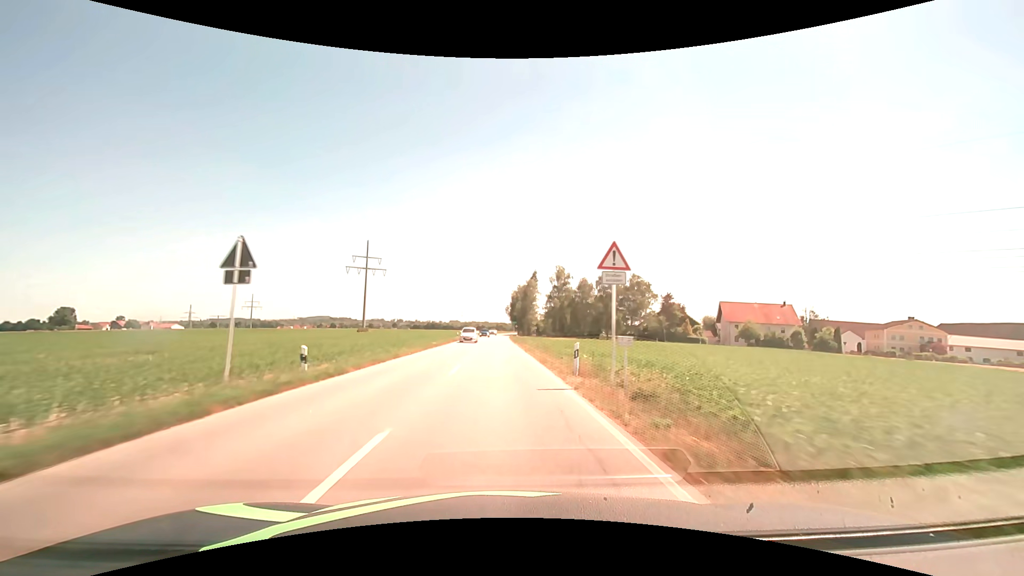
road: secondary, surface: asphalt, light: Day
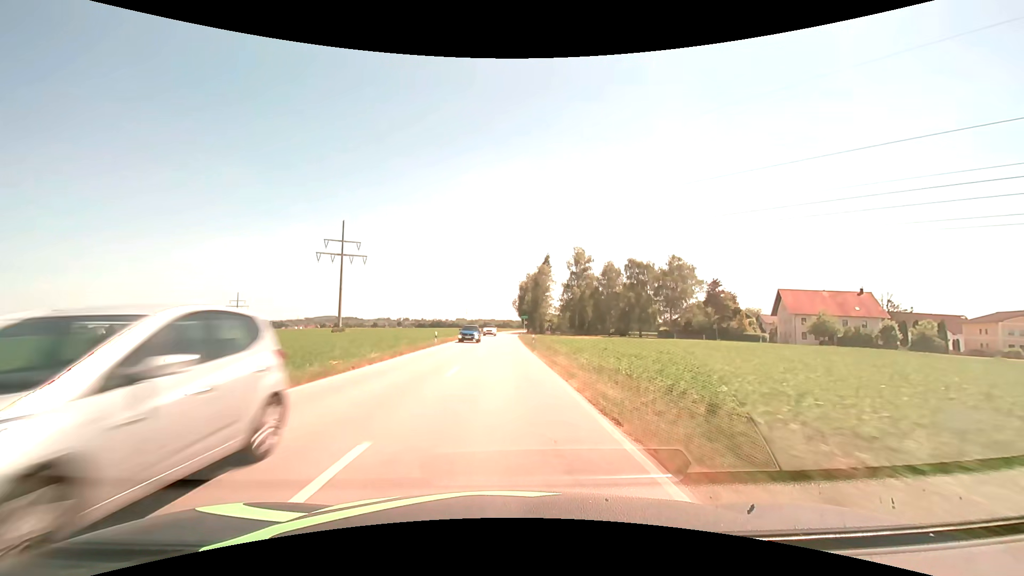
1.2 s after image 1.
(-0.2, +25.1) m; -1°
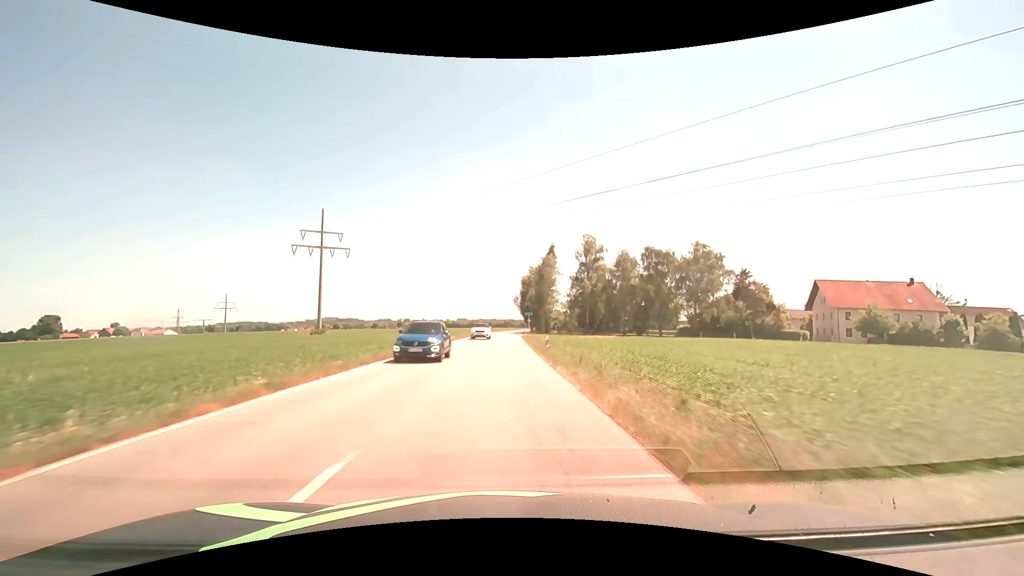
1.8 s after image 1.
(0.0, +12.5) m; 0°
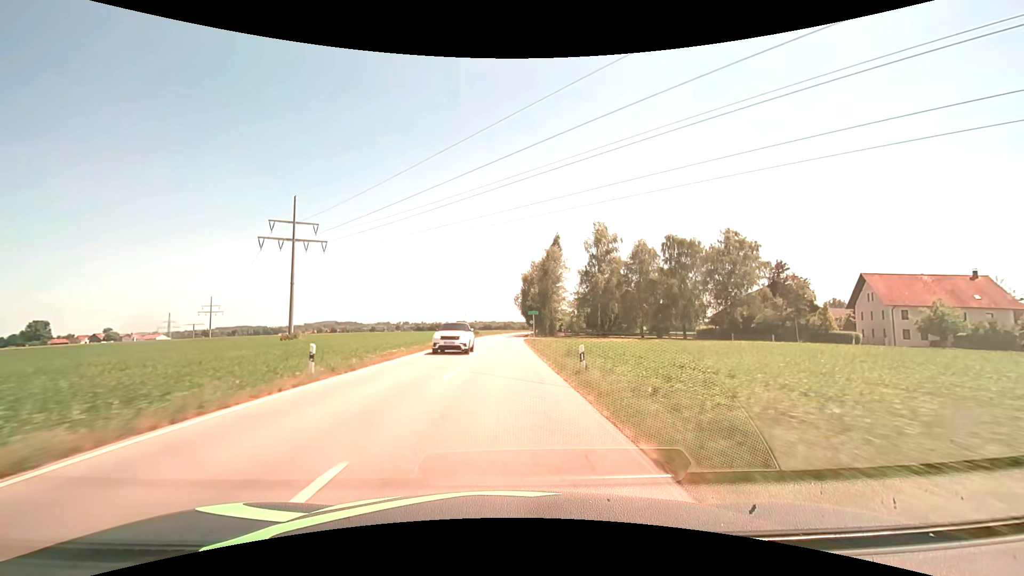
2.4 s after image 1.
(0.0, +12.5) m; 0°
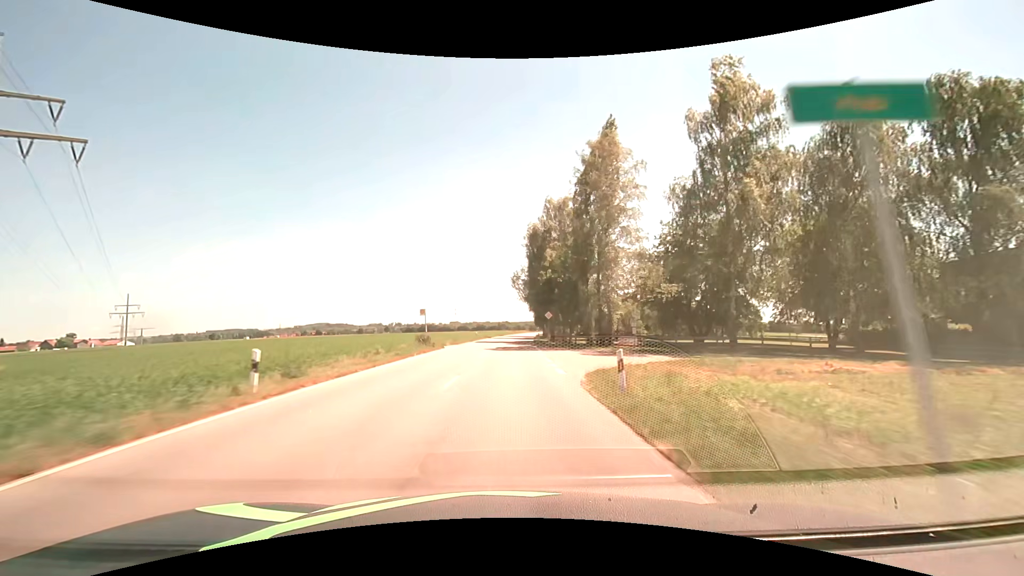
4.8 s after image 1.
(+0.1, +50.2) m; +1°
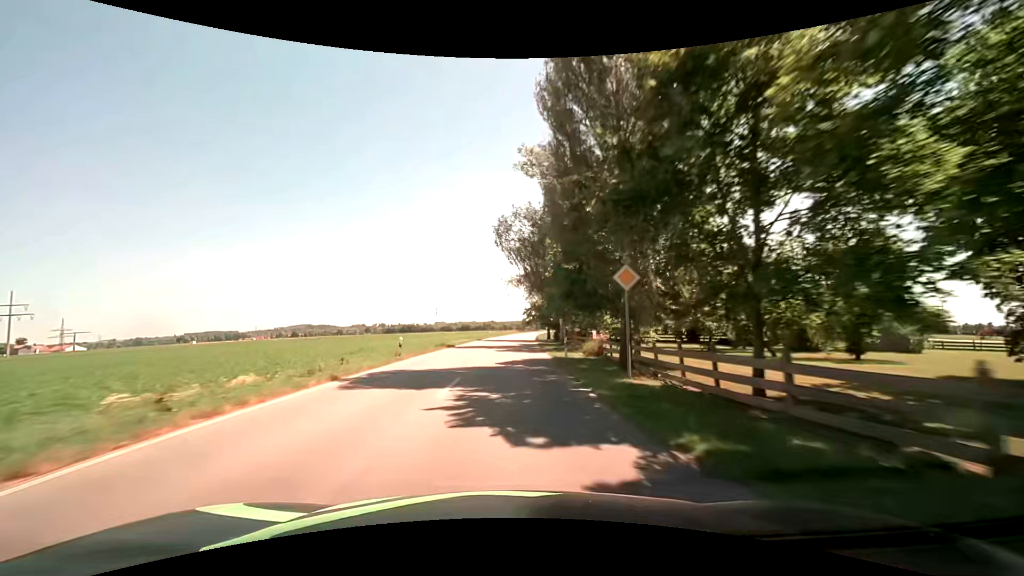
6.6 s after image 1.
(+0.5, +37.6) m; +1°
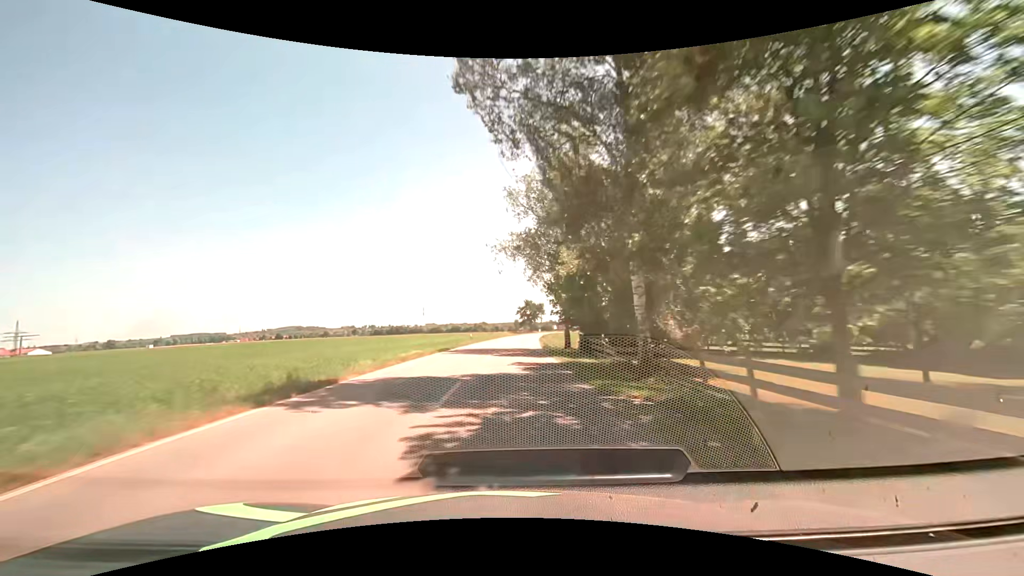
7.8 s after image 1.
(+0.2, +25.1) m; +1°
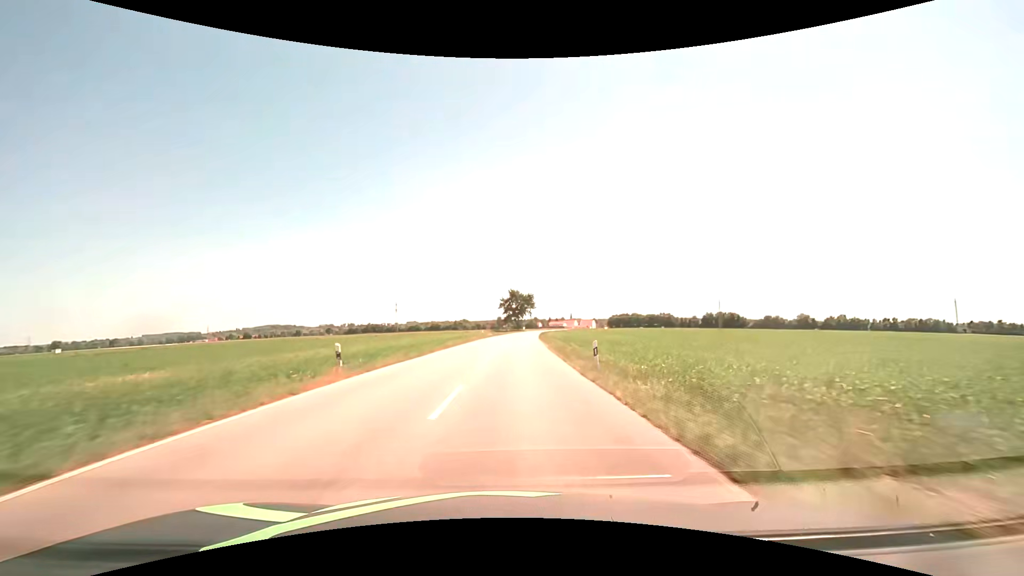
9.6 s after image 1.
(+0.6, +37.6) m; +2°
(0, +10) (0, +20) (+1, +30) (+1, +40) (+1, +50) (+2, +60) (+3, +70) (+3, +80) (+4, +90) (+5, +100) m
